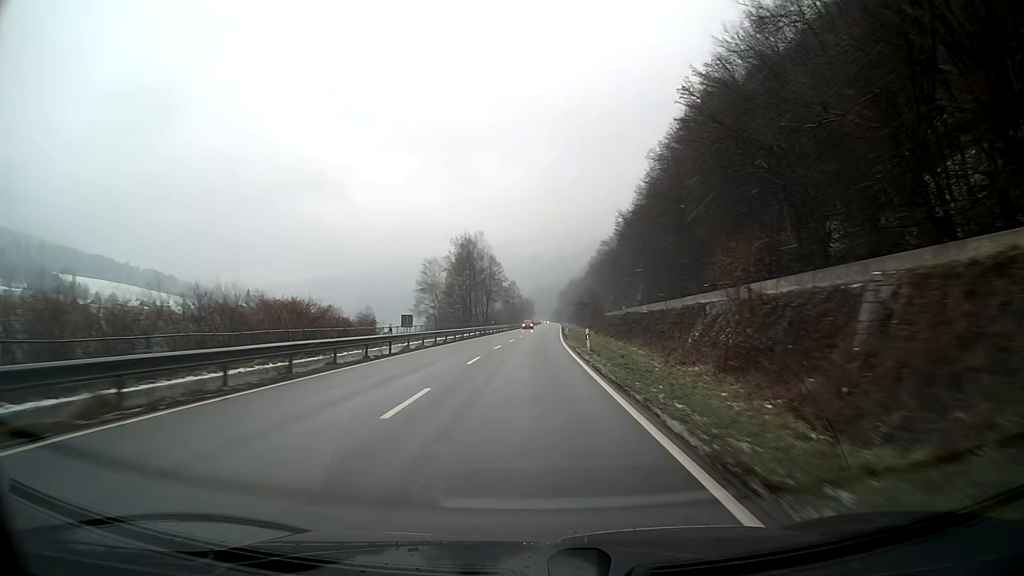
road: primary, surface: asphalt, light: Day
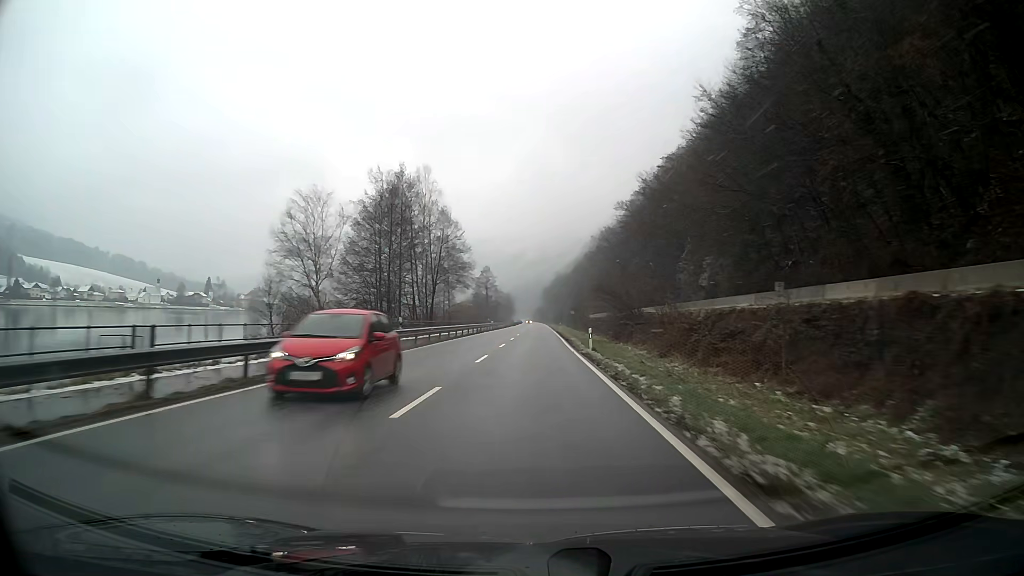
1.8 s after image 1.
(+0.6, +47.5) m; +2°
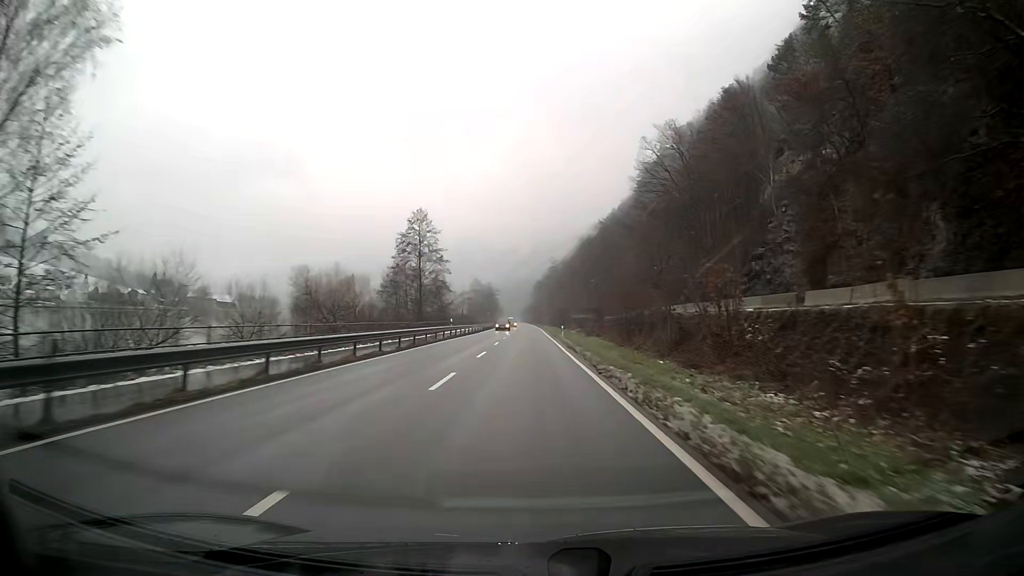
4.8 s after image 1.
(+0.8, +79.2) m; +1°
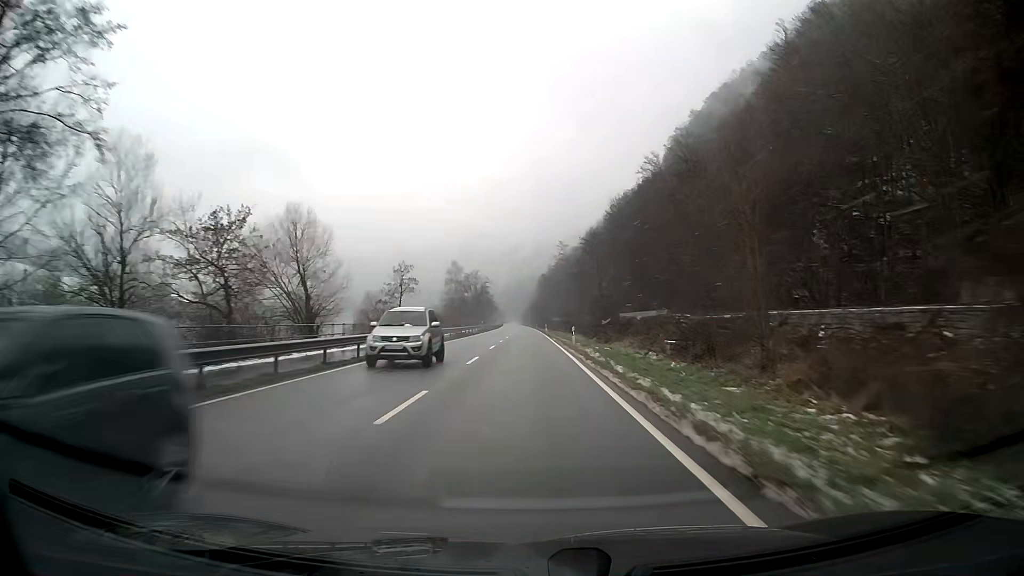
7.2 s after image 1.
(-0.1, +63.3) m; 0°
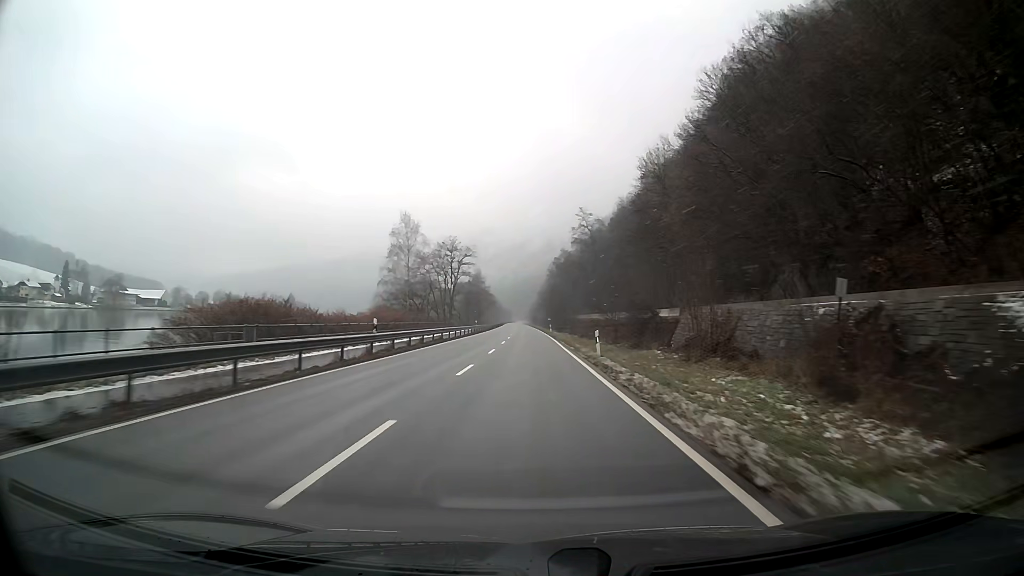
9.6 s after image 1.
(-0.3, +63.3) m; -1°
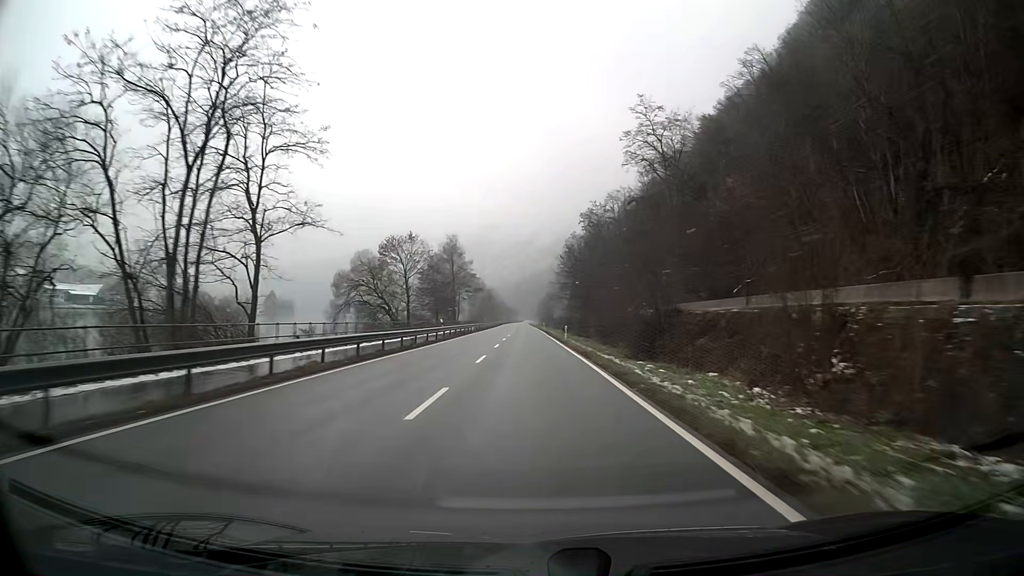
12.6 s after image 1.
(-0.6, +78.9) m; -1°
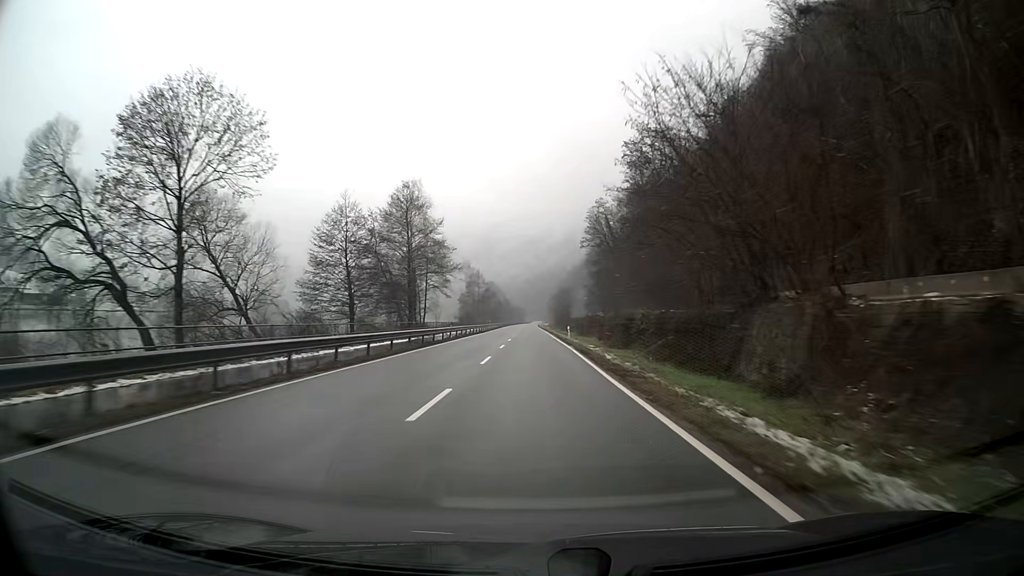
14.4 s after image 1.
(-0.3, +47.4) m; -1°
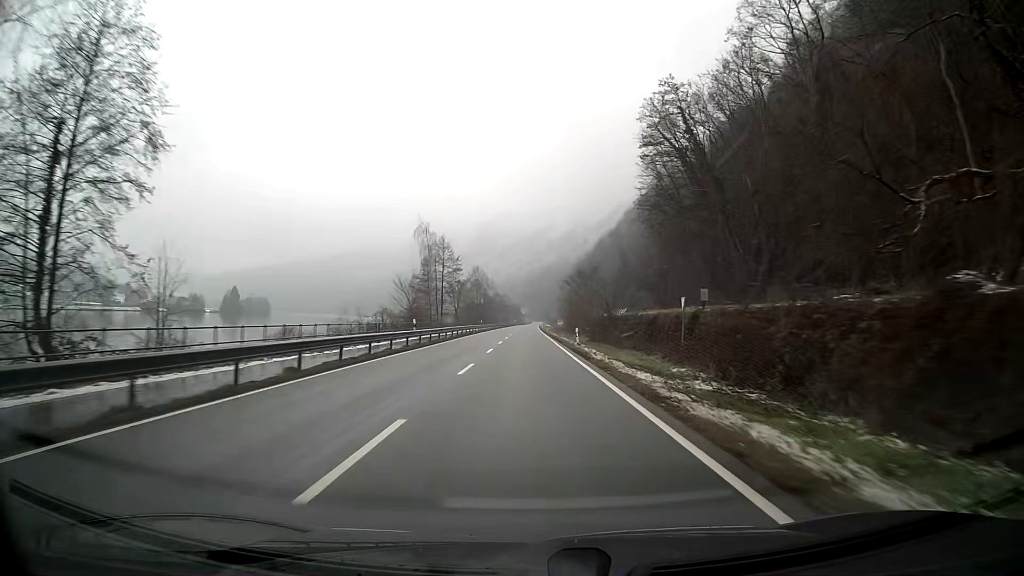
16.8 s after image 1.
(0.0, +63.3) m; 0°
(0, +10) (0, +20) (0, +30) (0, +40) (0, +50) (0, +60) (-1, +70) (-1, +80) (-1, +90) (-1, +100) m
